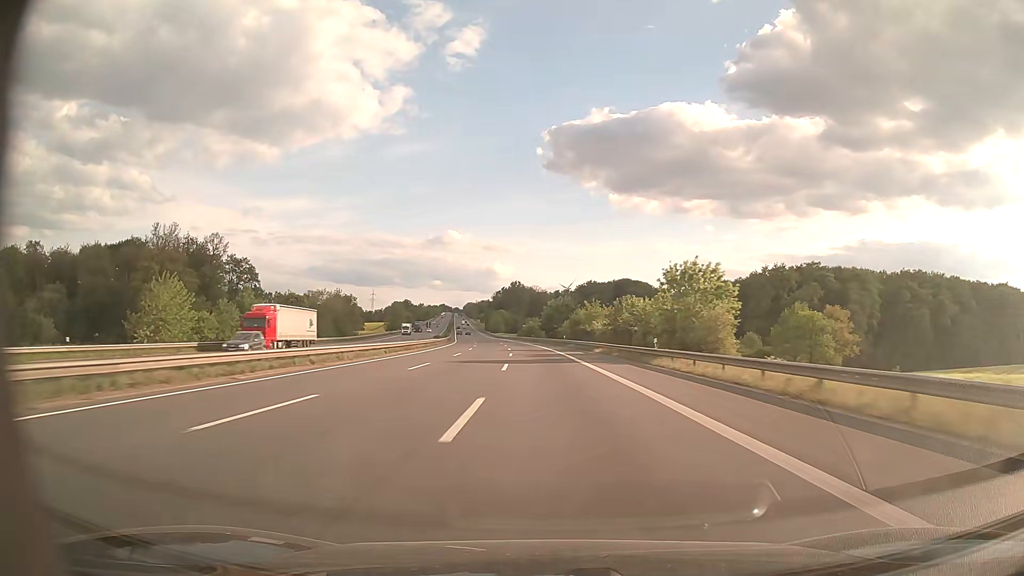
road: motorway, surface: asphalt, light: Day
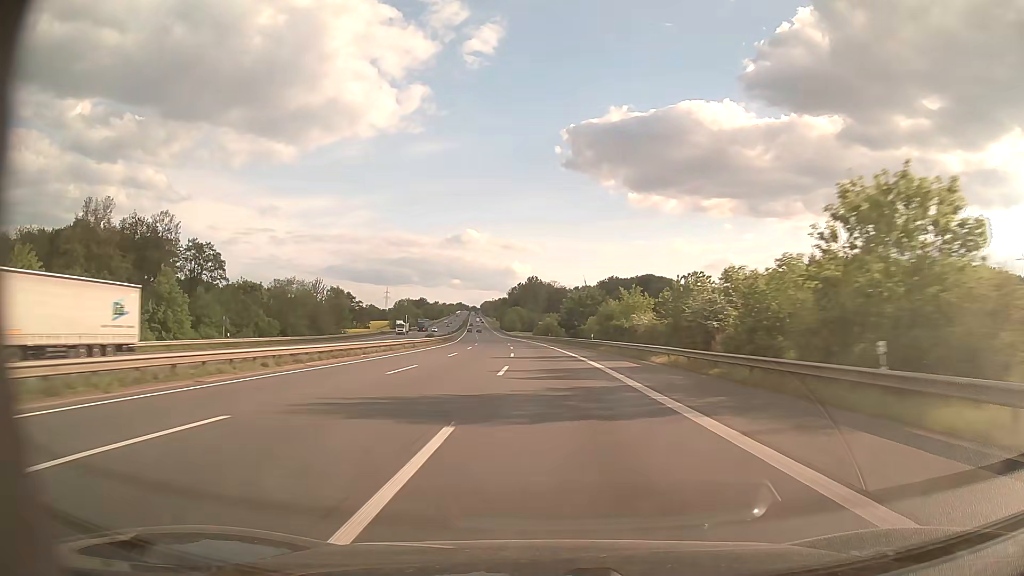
(-0.4, +22.8) m; -2°
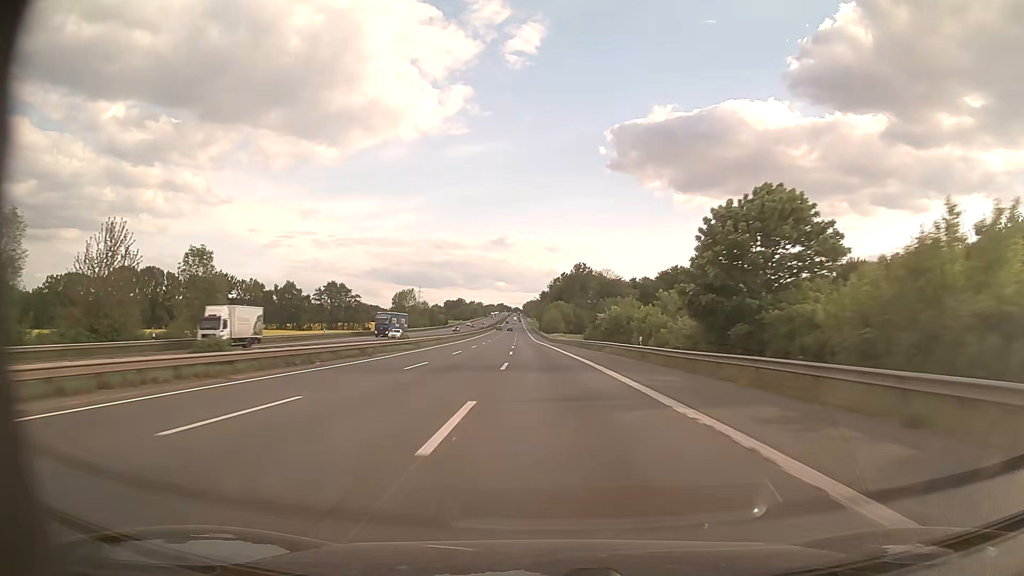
(-2.4, +68.7) m; -4°
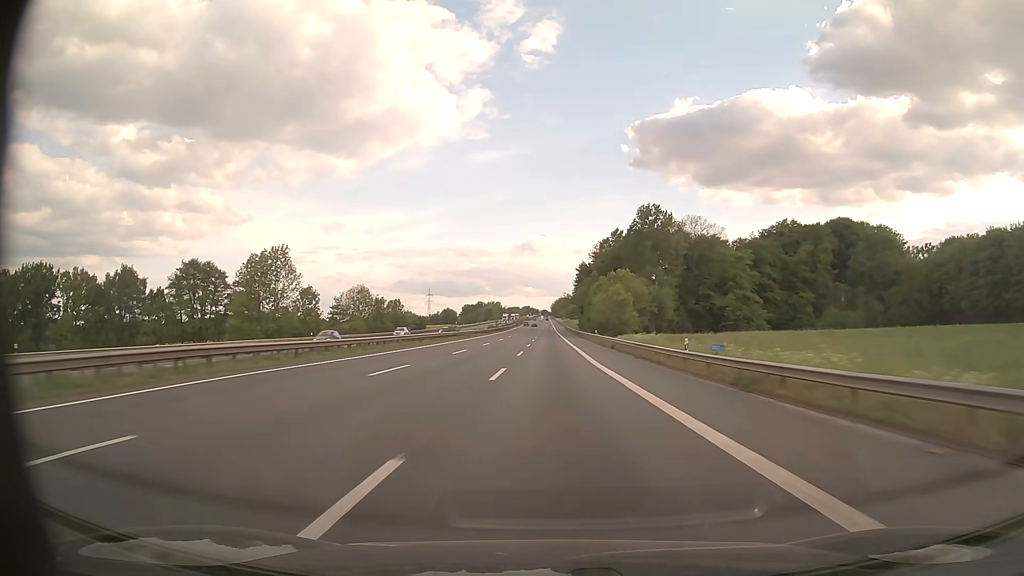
(-4.0, +114.6) m; -3°
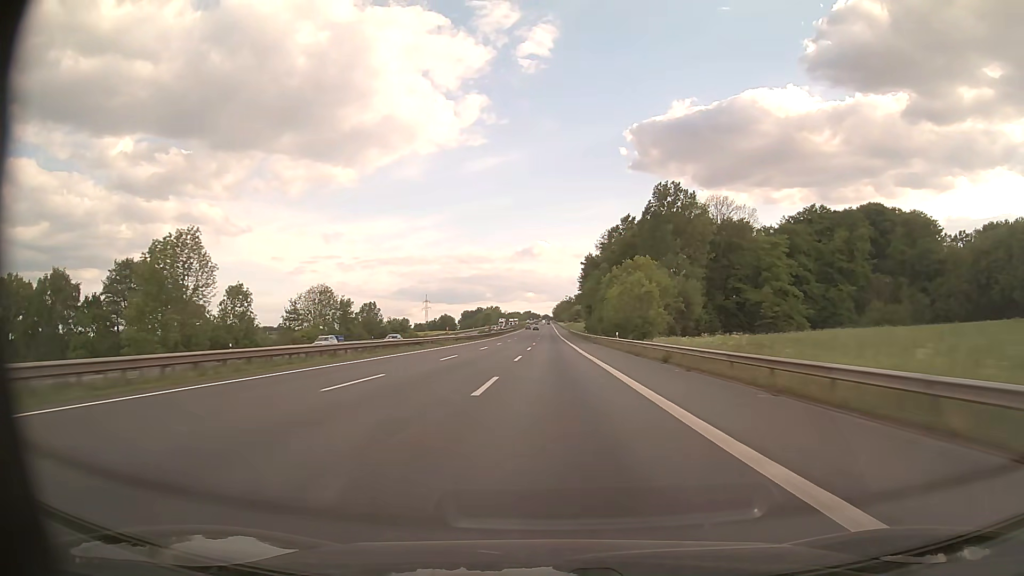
(0.0, +23.0) m; 0°
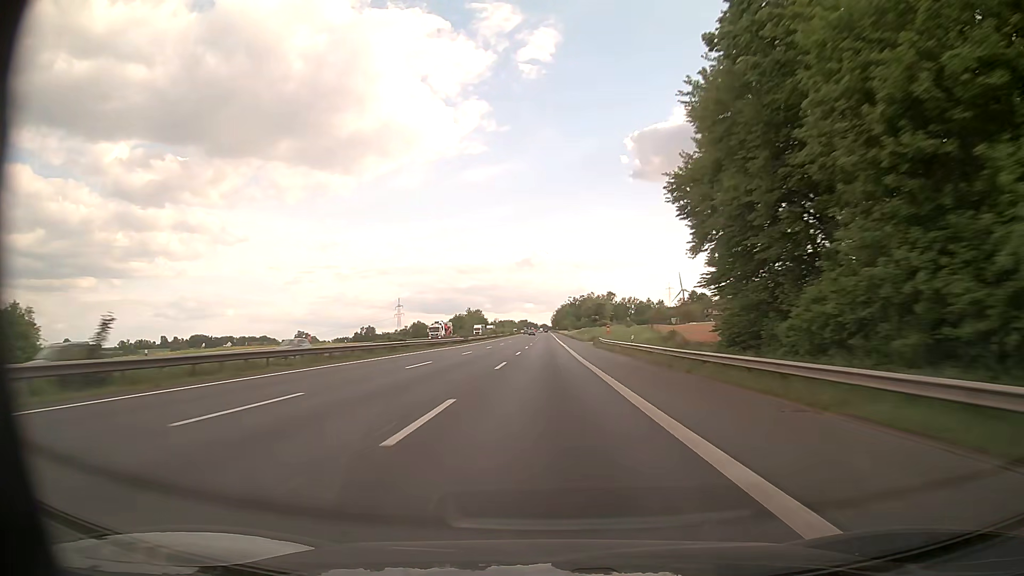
(+0.2, +114.0) m; 0°
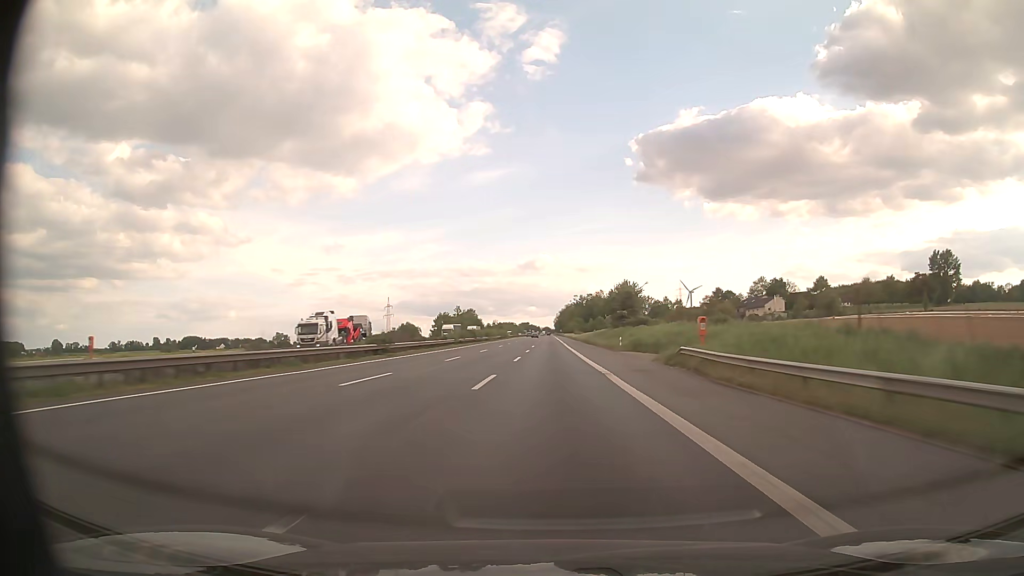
(-0.2, +45.4) m; 0°
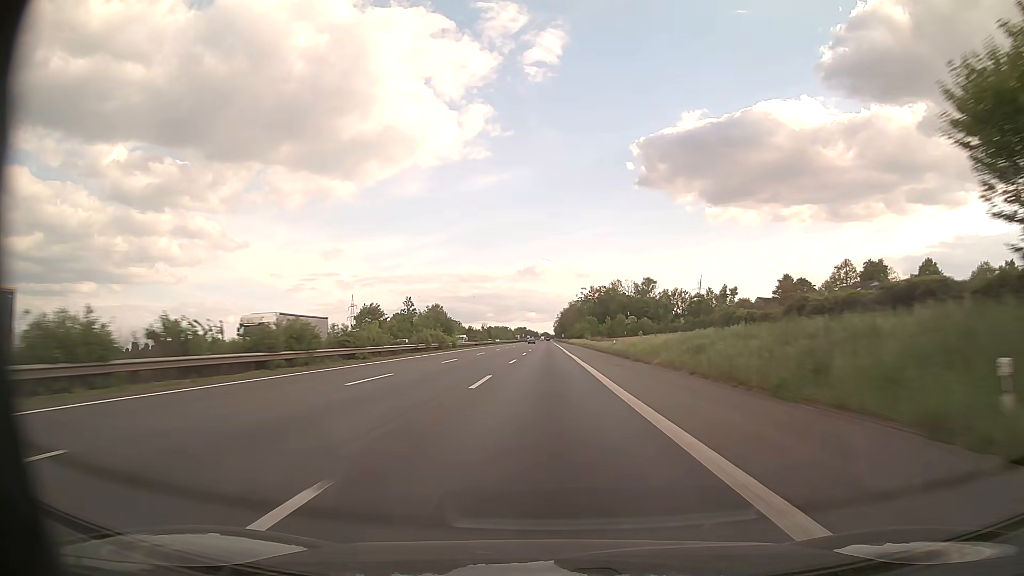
(+0.4, +90.4) m; 0°
(0, +10) (0, +20) (0, +30) (0, +40) (0, +50) (0, +60) (0, +70) (0, +80) (0, +90) (0, +100) m
